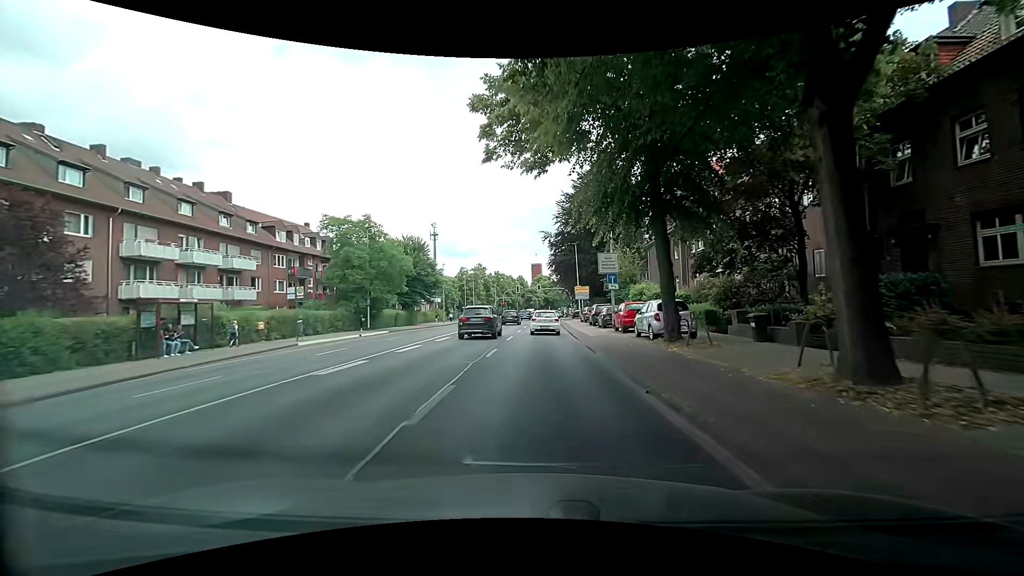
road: secondary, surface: asphalt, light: Day
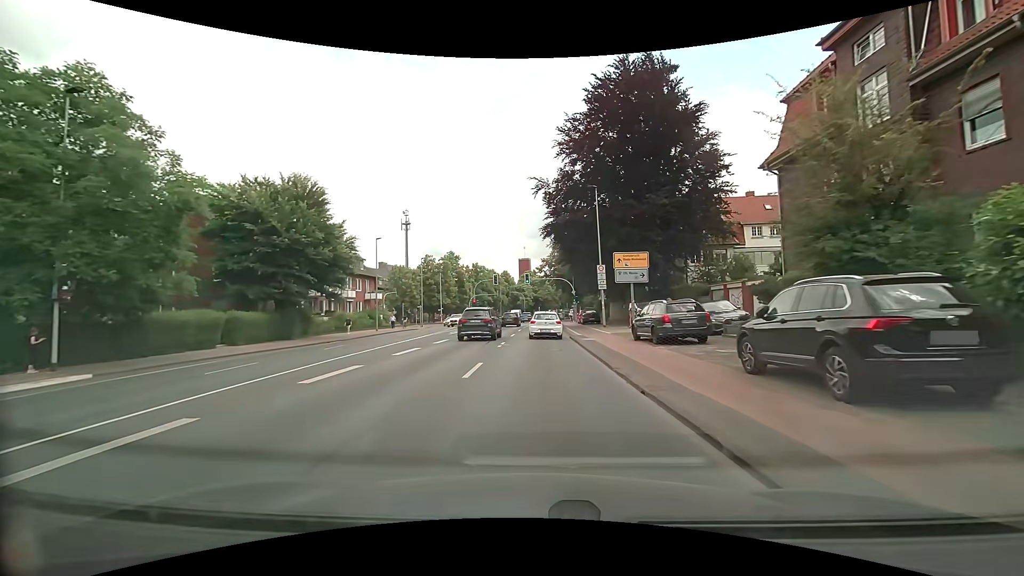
(+0.1, +31.9) m; +1°
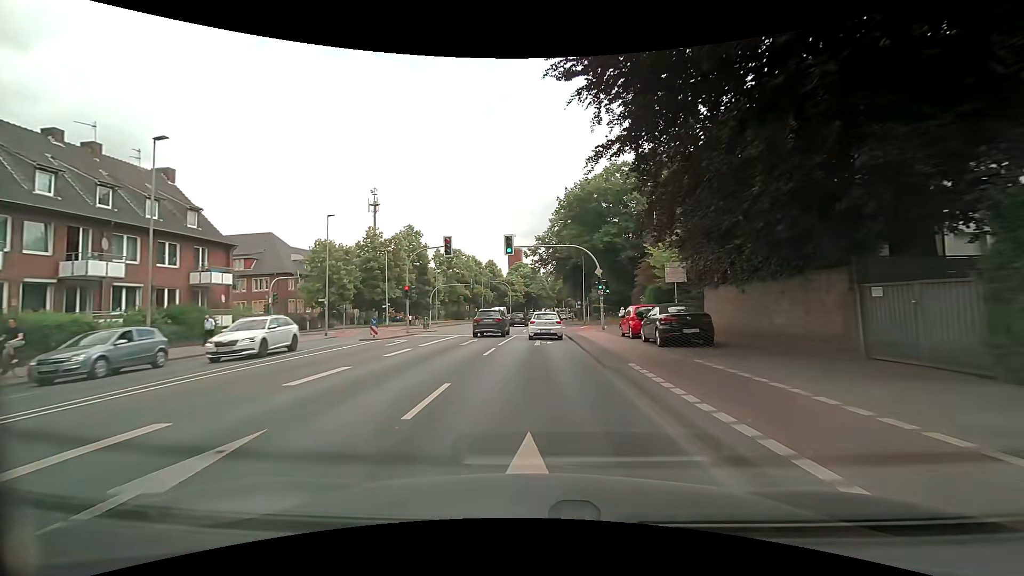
(+0.2, +32.1) m; +1°
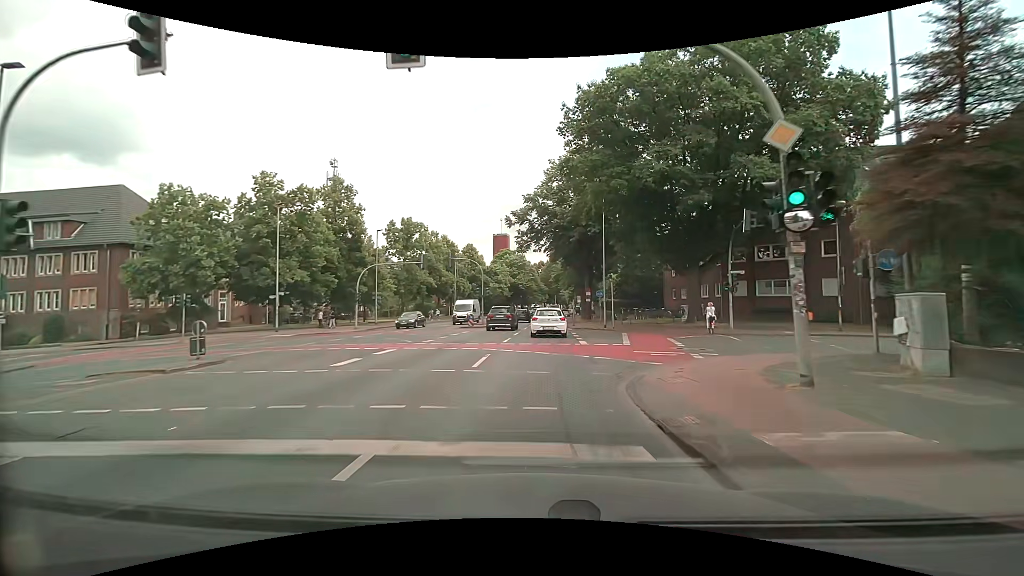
(+0.2, +26.2) m; +1°
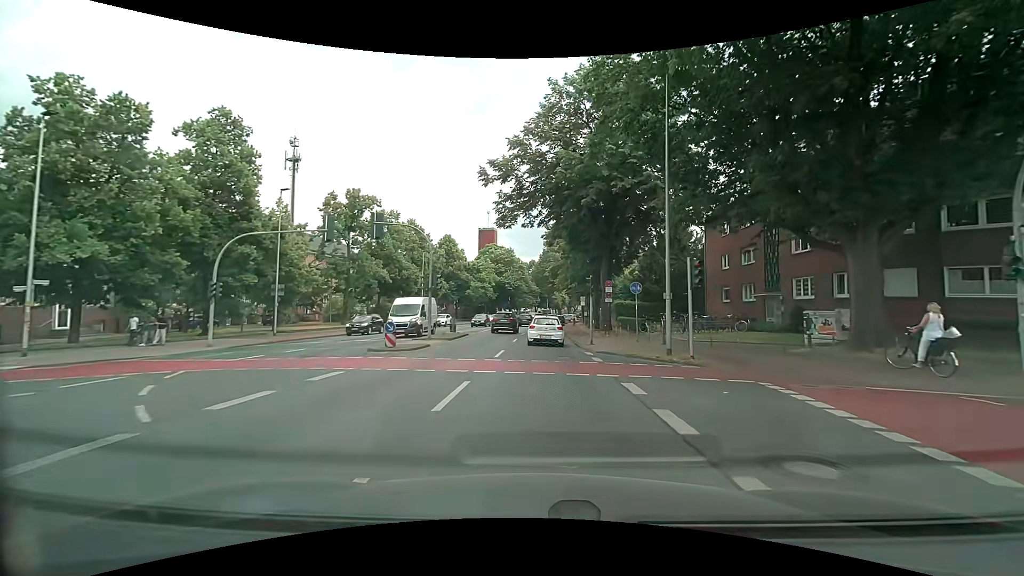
(+0.1, +19.3) m; +1°
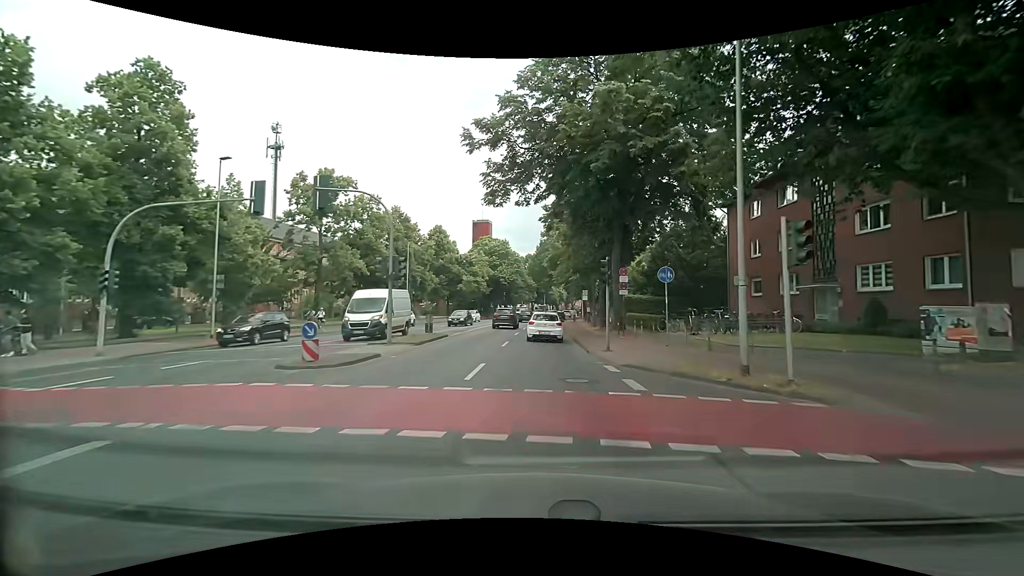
(0.0, +6.4) m; 0°
